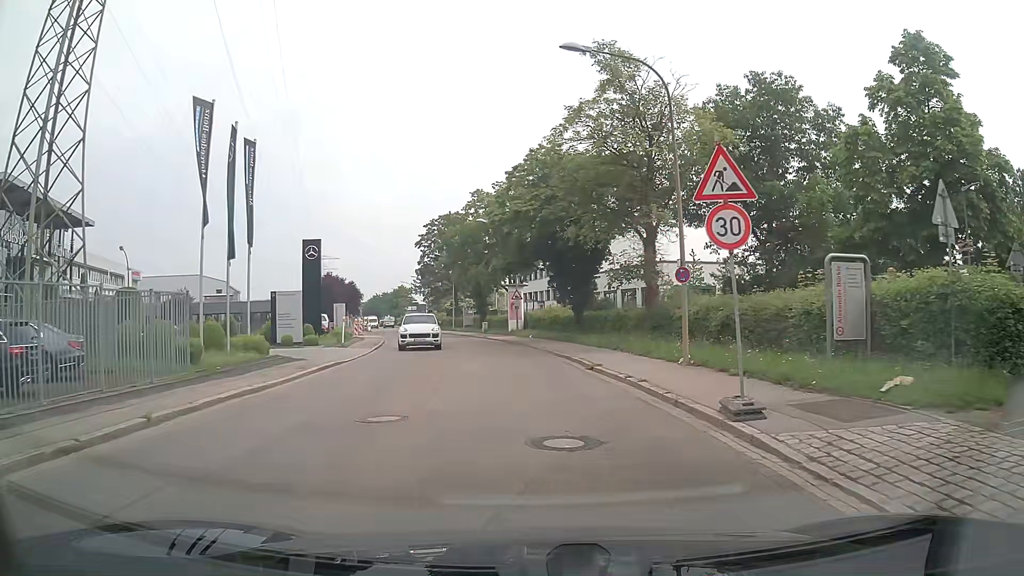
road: unclassified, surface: asphalt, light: Day
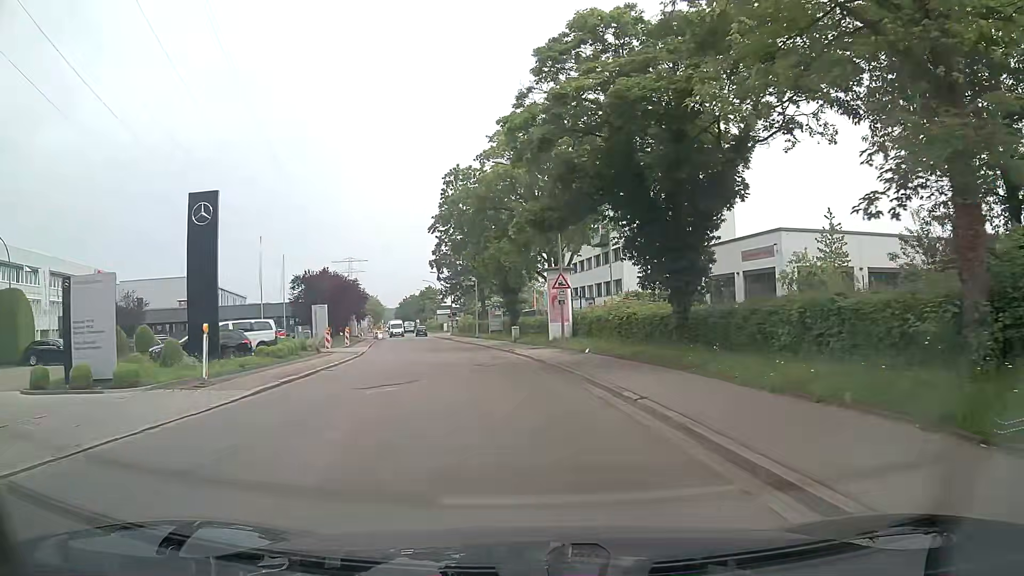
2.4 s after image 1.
(-0.4, +19.1) m; -3°
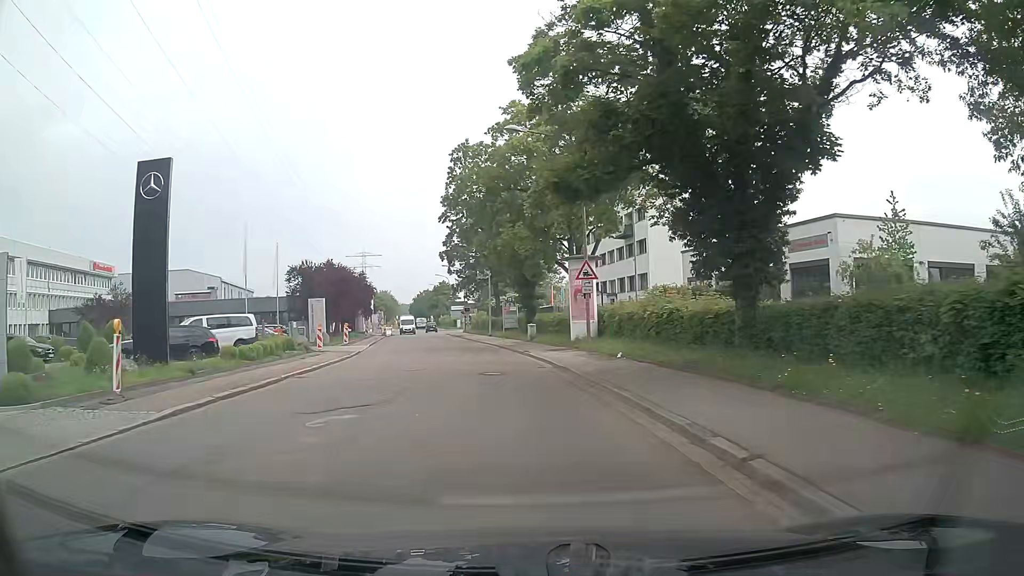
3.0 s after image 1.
(0.0, +4.8) m; -1°
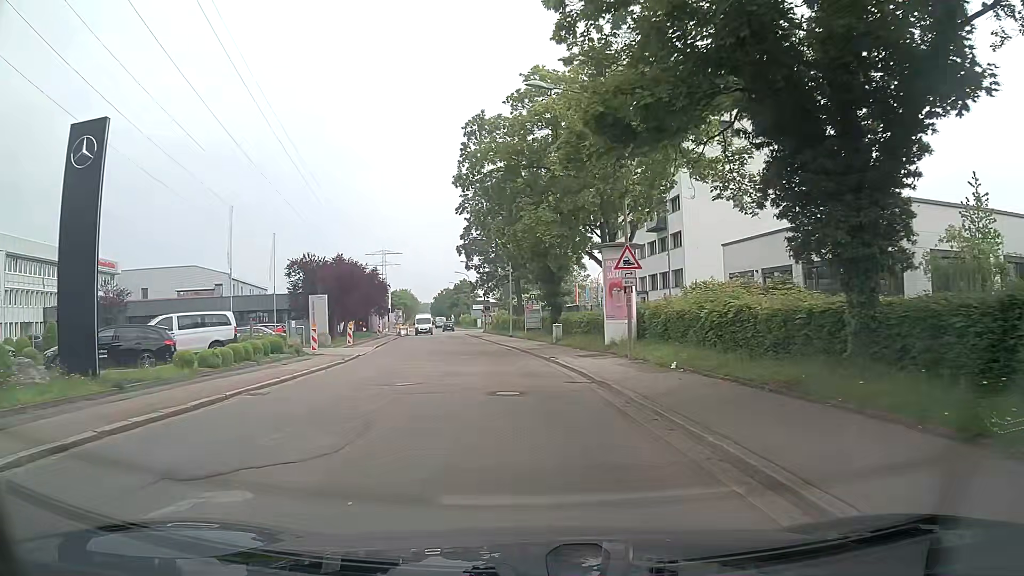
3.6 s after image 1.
(-0.2, +4.8) m; -3°
(0, +10) (-1, +20) (-2, +30) (-3, +40) (-5, +50) (-6, +60) (-8, +70) (-9, +79) (-11, +89) (-12, +99) m
